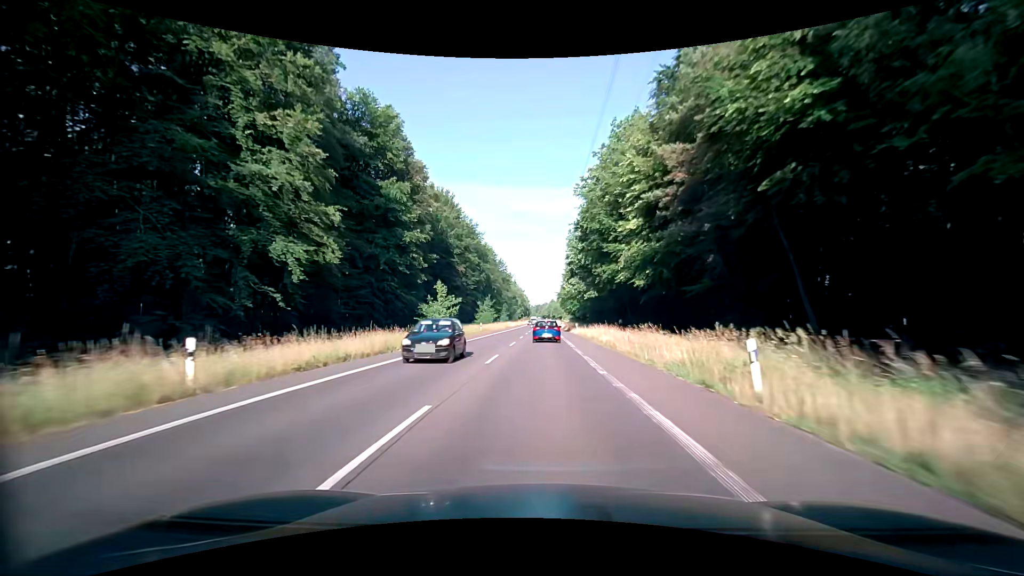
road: secondary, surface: asphalt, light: Day
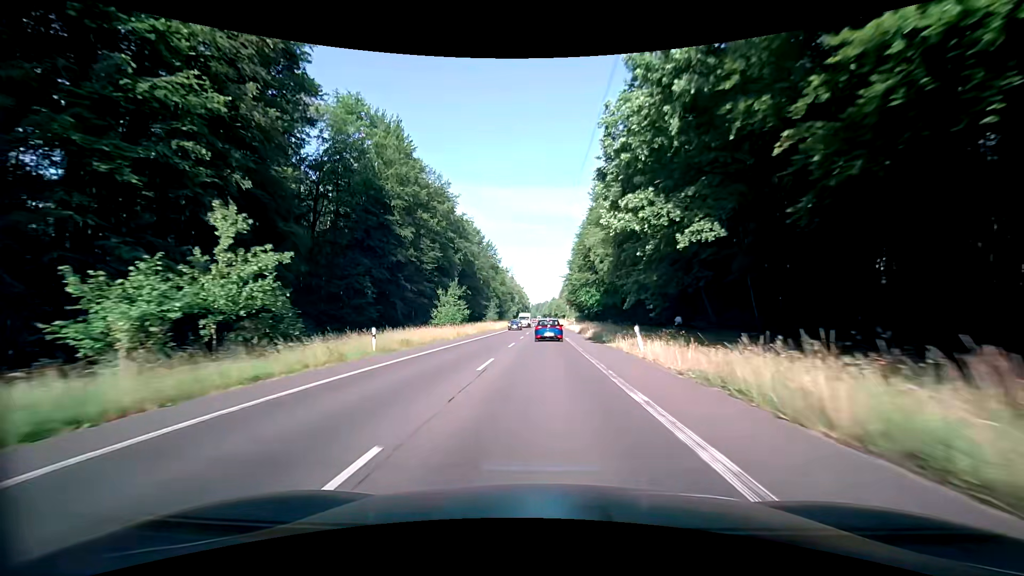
(-0.1, +38.4) m; 0°
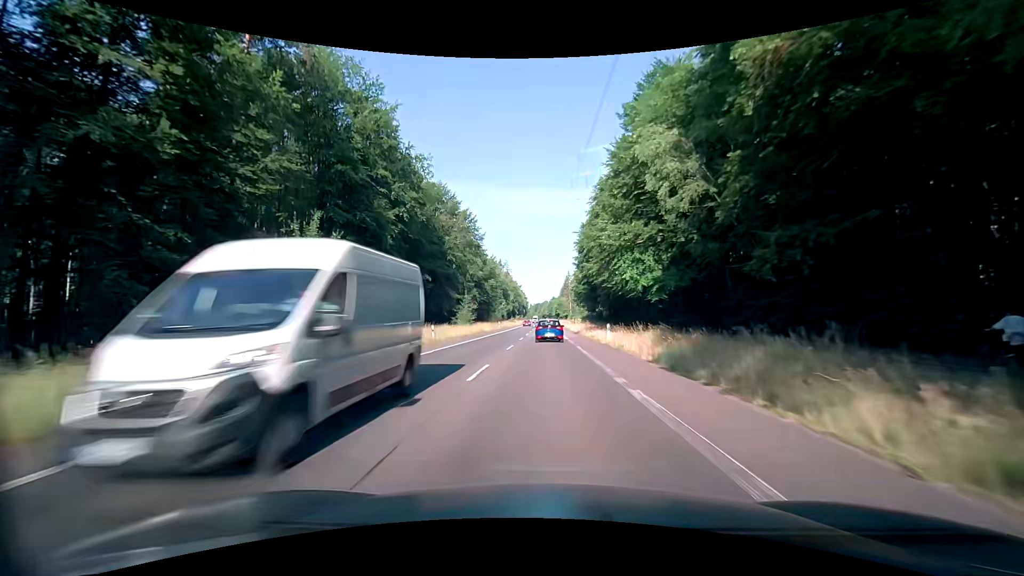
(+0.1, +38.2) m; 0°
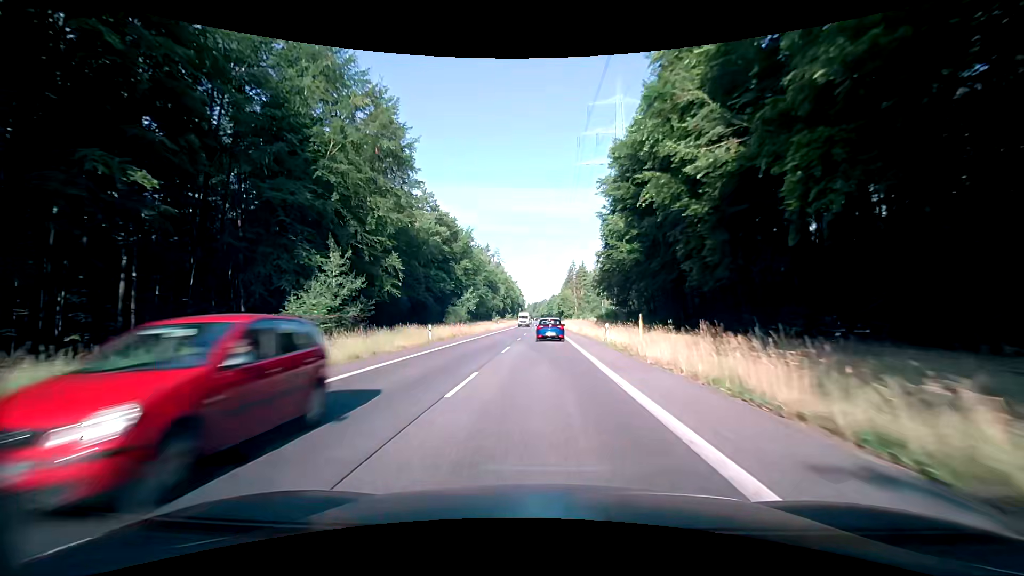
(+0.1, +50.6) m; 0°
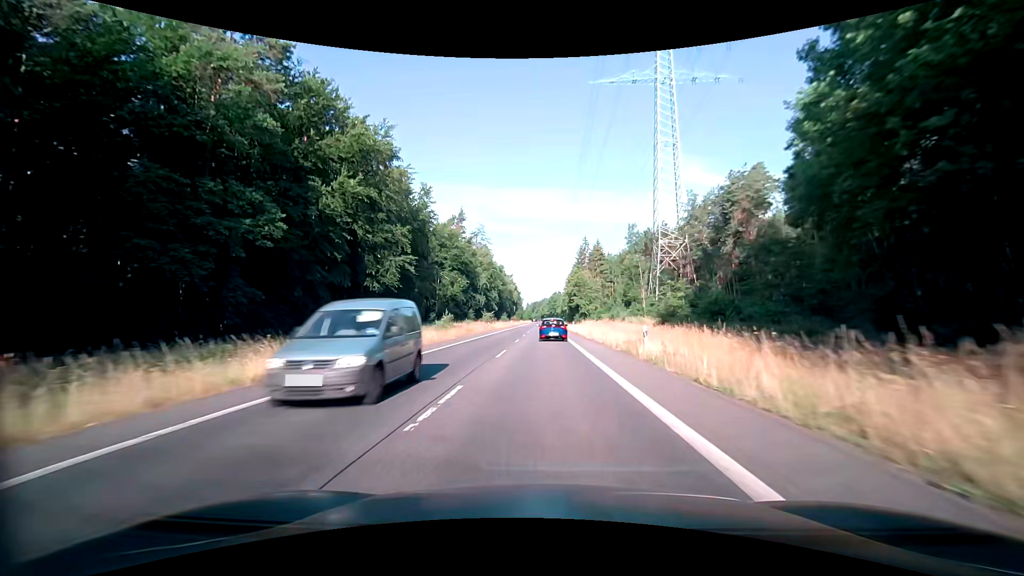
(-0.4, +62.6) m; 0°
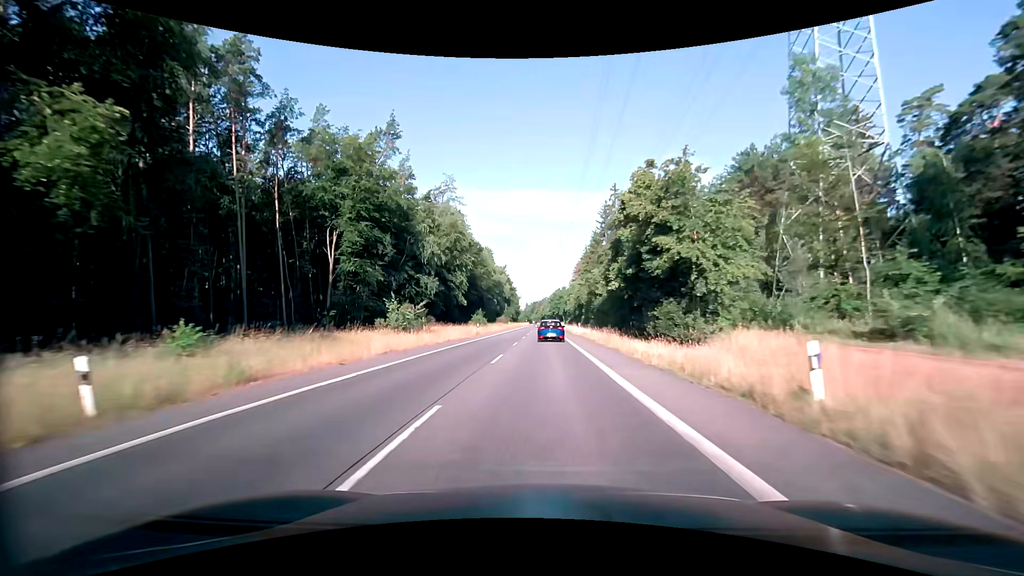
(0.0, +62.3) m; 0°
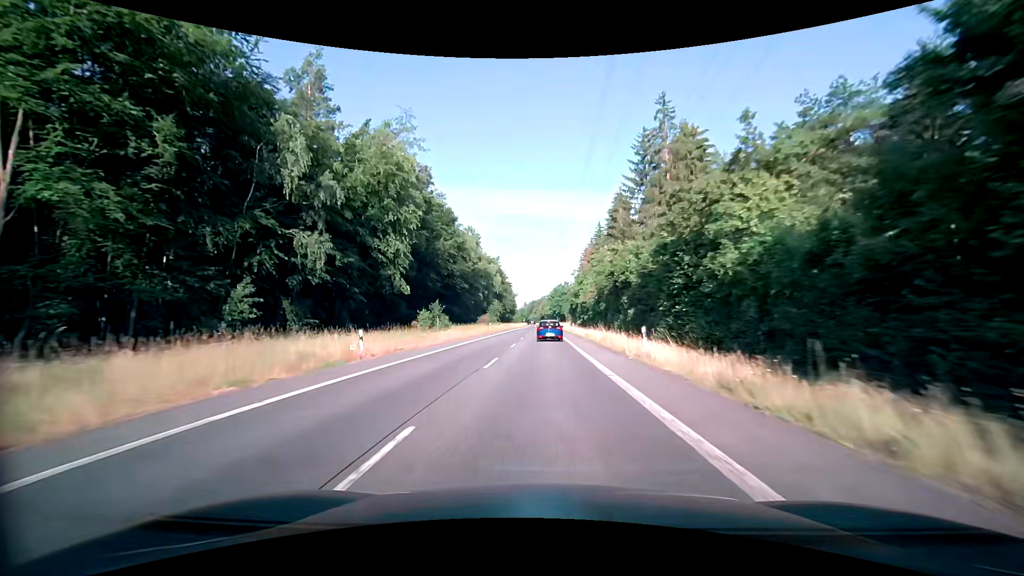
(0.0, +37.8) m; 0°
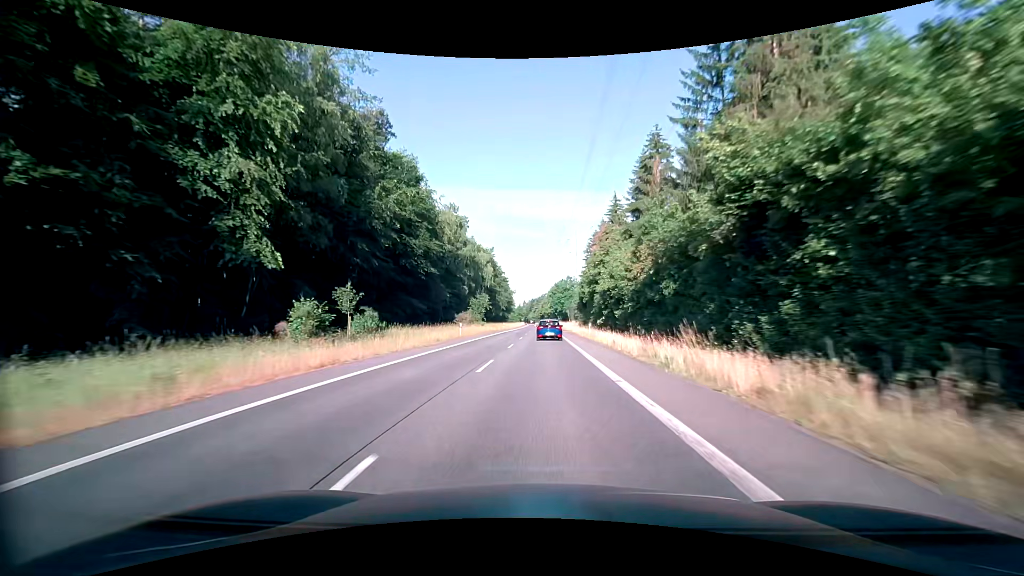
(-0.1, +25.5) m; 0°
(0, +10) (0, +20) (0, +30) (0, +40) (0, +50) (0, +60) (0, +70) (0, +80) (0, +90) (0, +100) m
